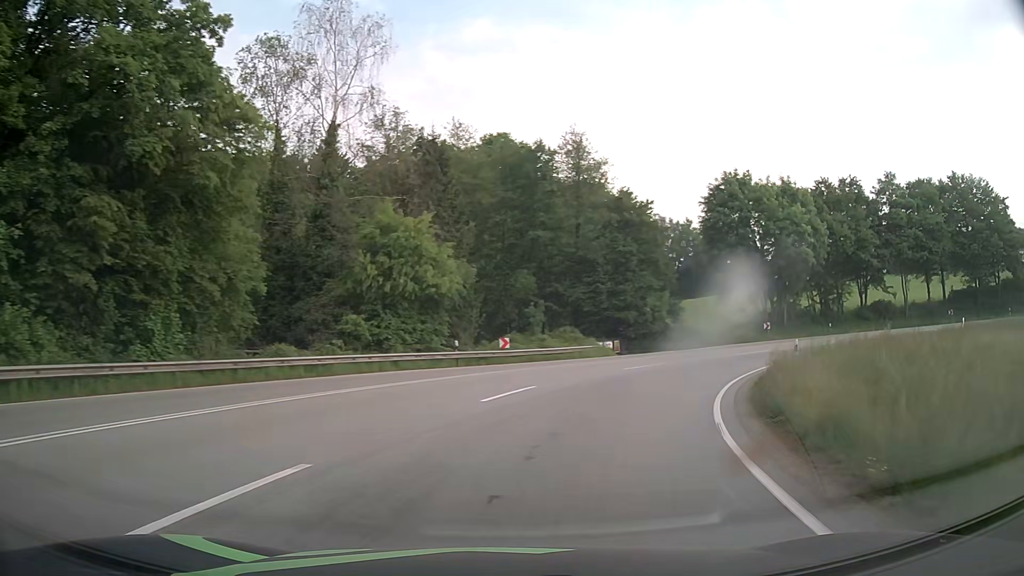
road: primary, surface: asphalt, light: Day
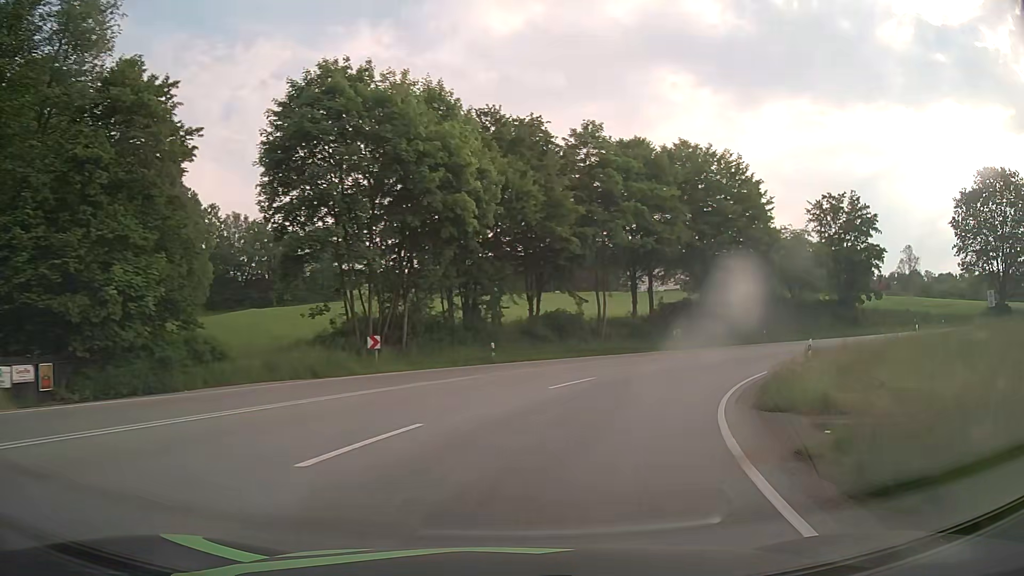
(+9.1, +27.1) m; +36°
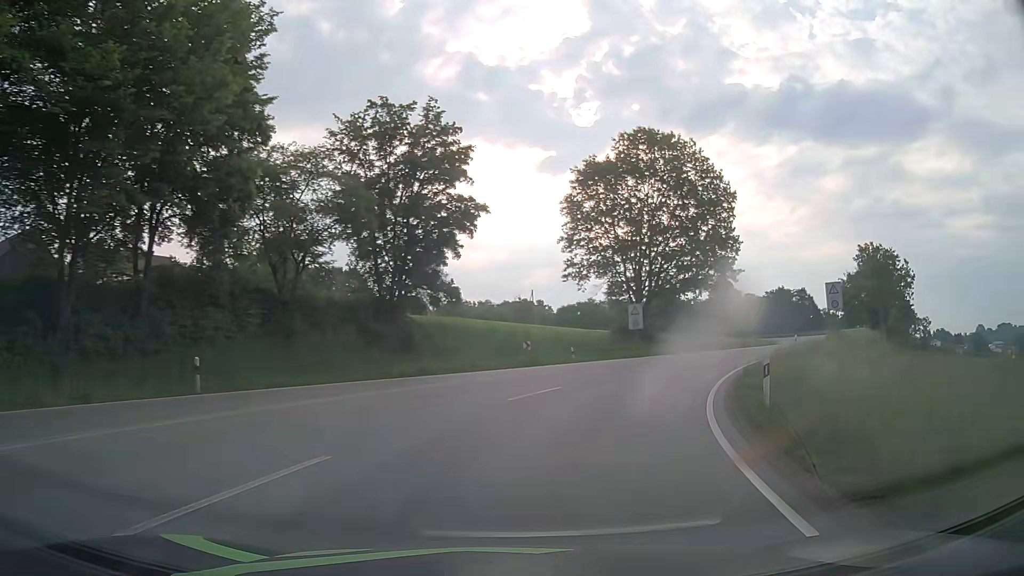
(+13.5, +32.4) m; +44°
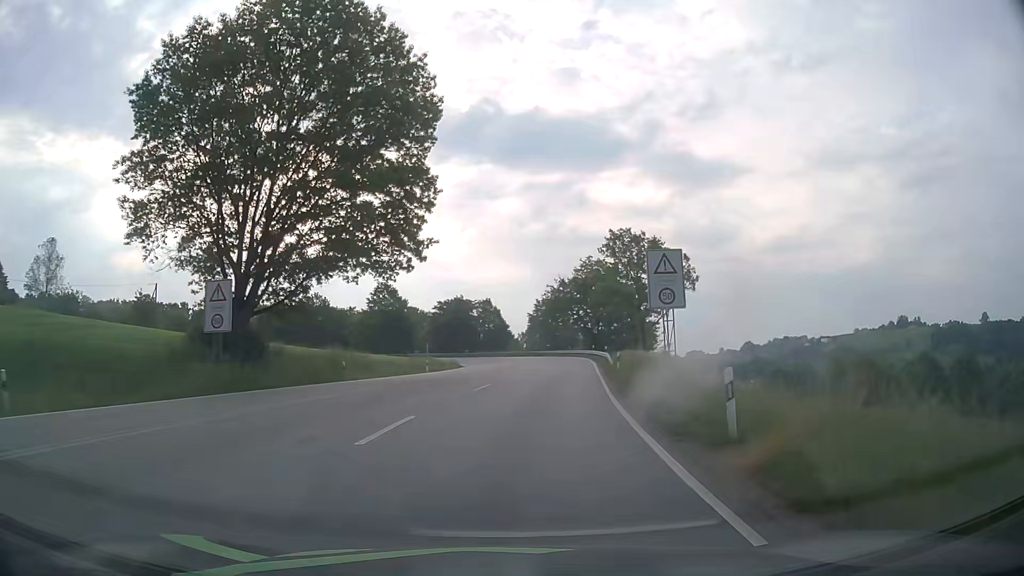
(+7.7, +27.4) m; +29°
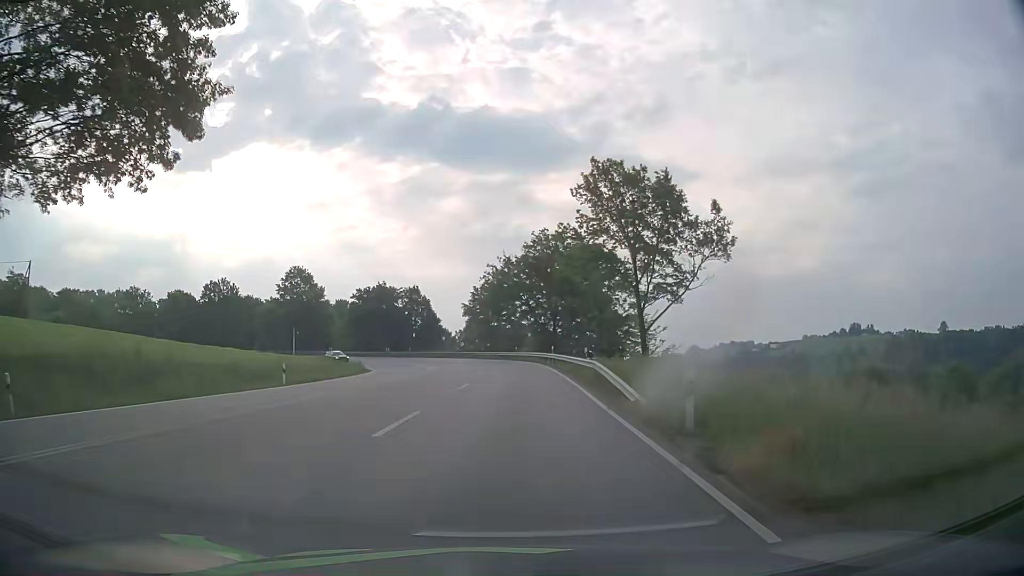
(+1.6, +22.4) m; +6°
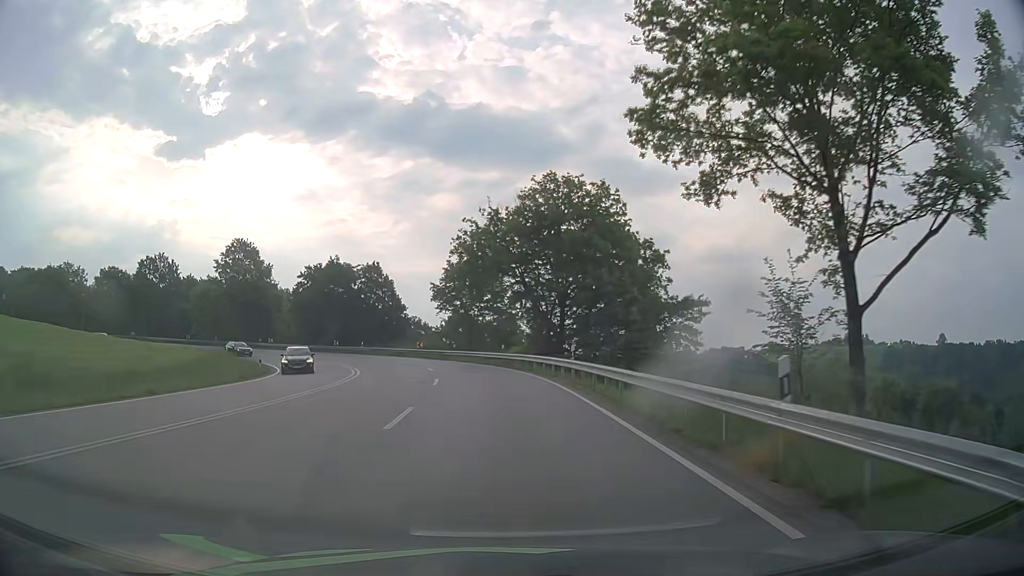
(+0.2, +23.1) m; +1°
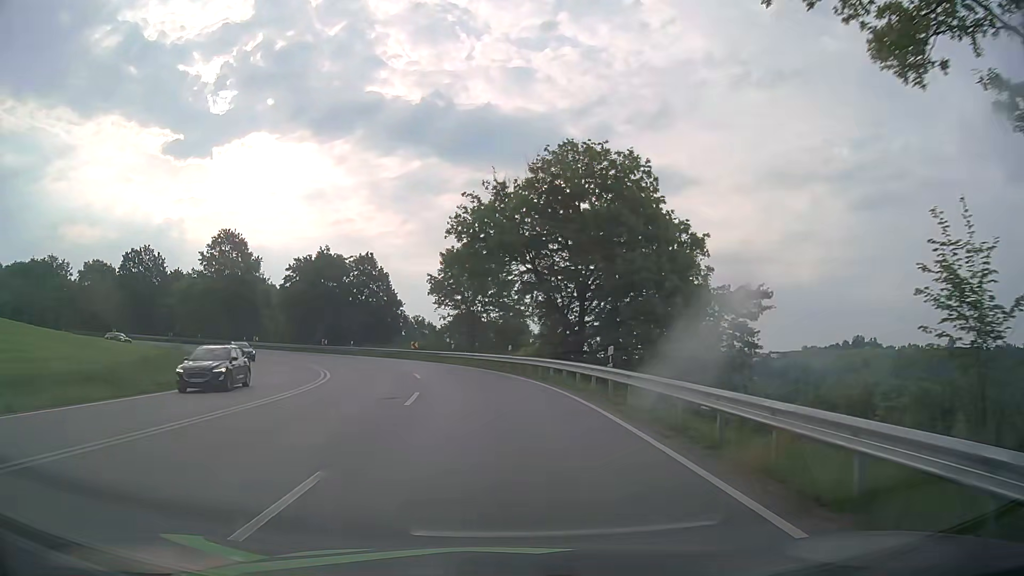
(-0.1, +7.8) m; -1°
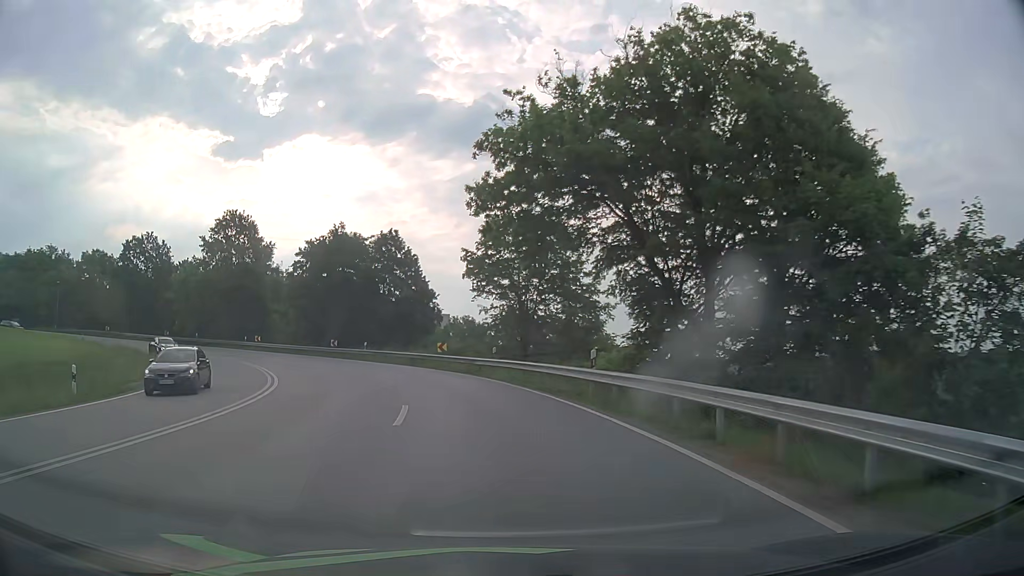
(-0.5, +15.6) m; -4°
(0, +10) (-2, +20) (-4, +30) (-8, +39) (-13, +47) (-20, +55) (-28, +61) (-36, +66) (-45, +70) (-55, +73) m
